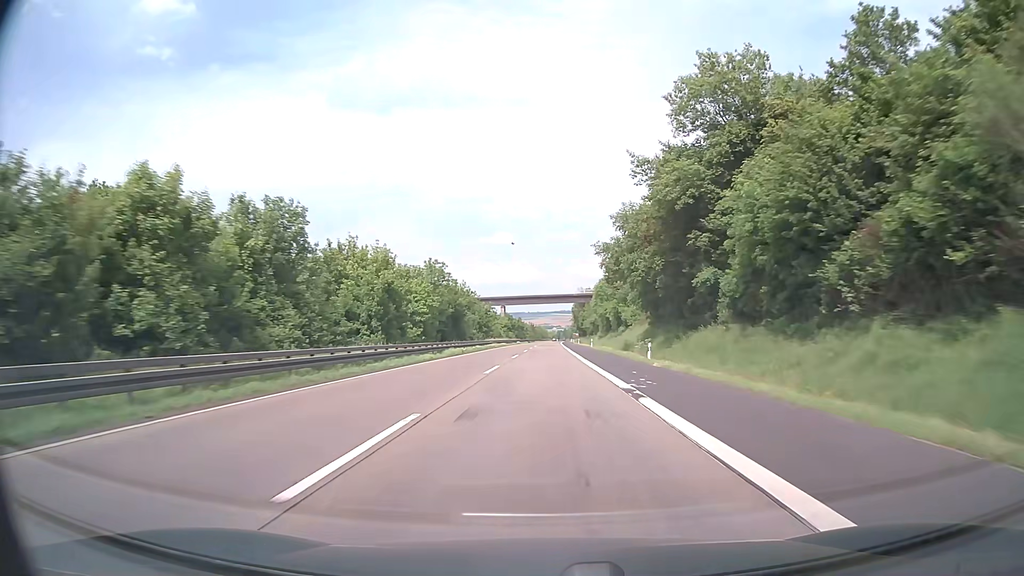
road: motorway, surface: asphalt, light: Day
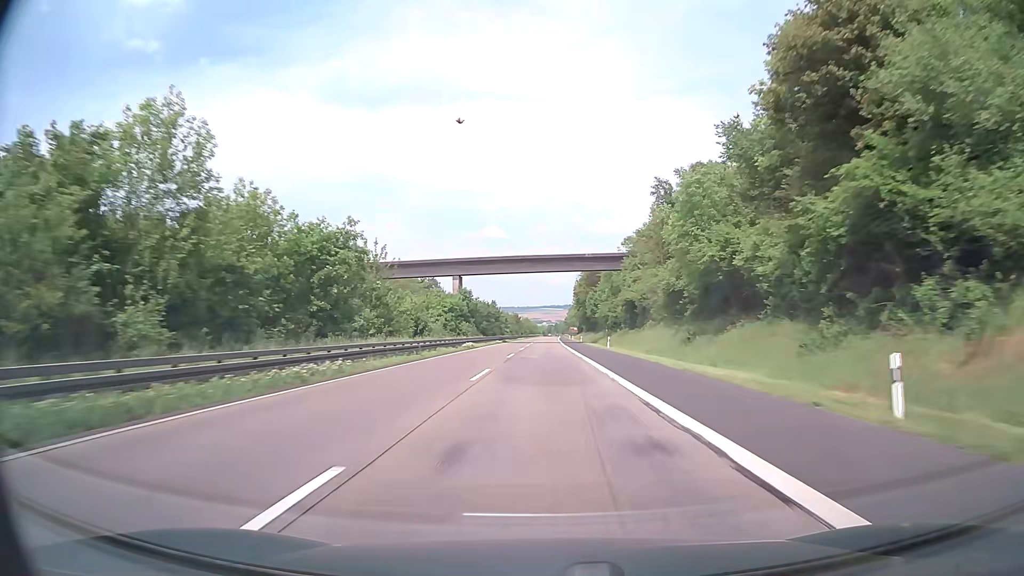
(+0.7, +76.3) m; +1°
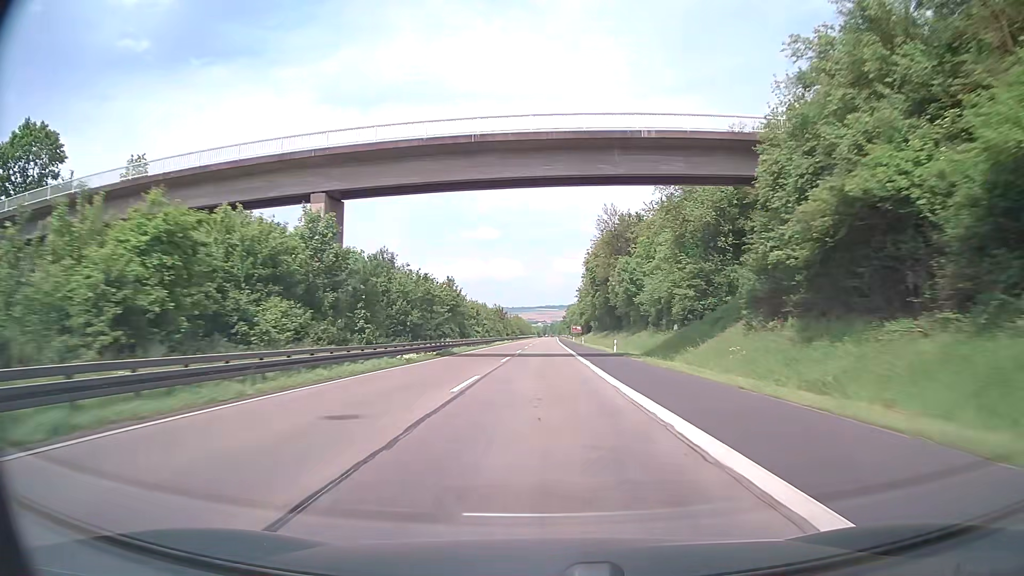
(+0.2, +57.2) m; 0°
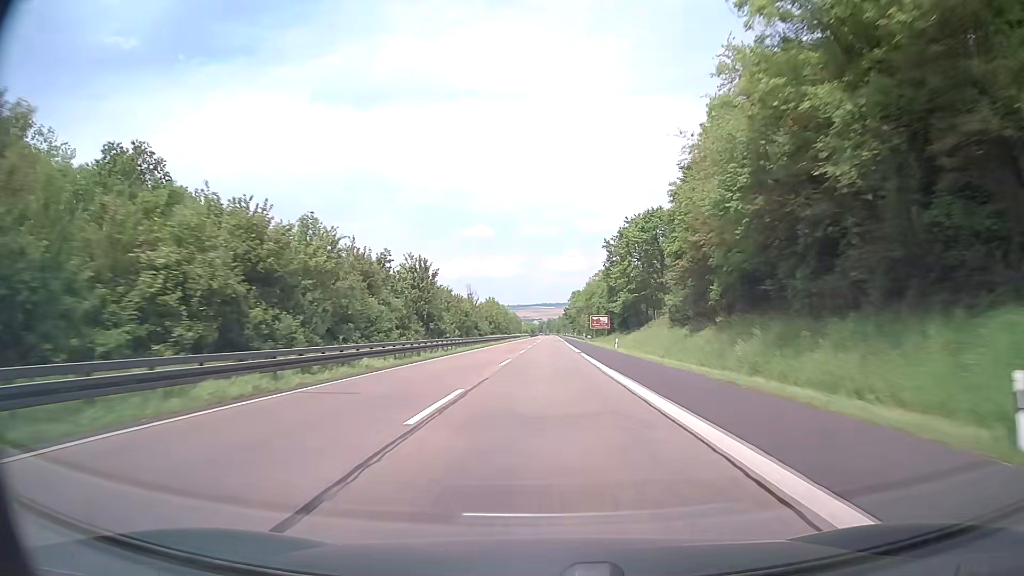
(+0.4, +95.4) m; +1°
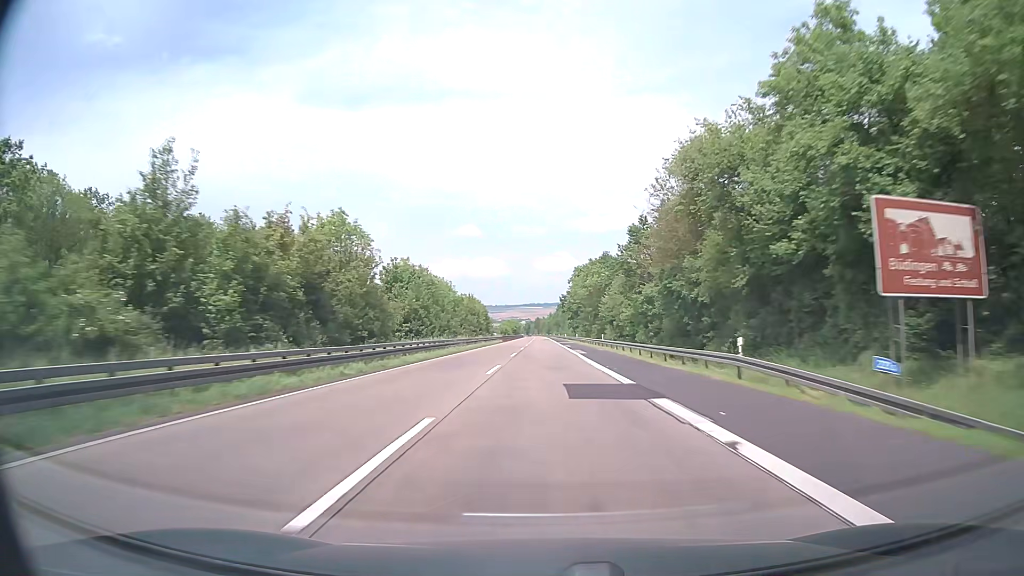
(+0.4, +95.3) m; +1°
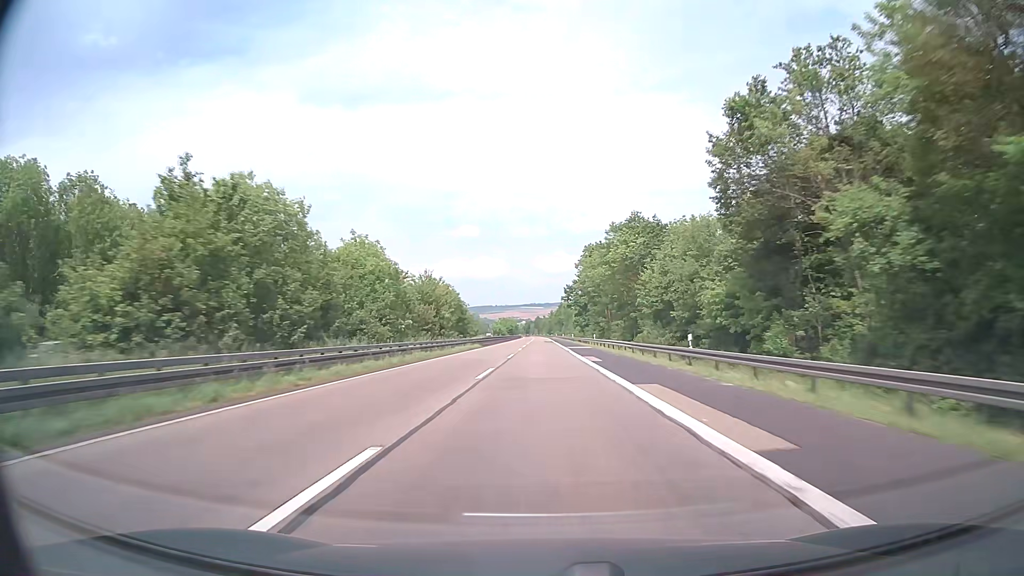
(+0.1, +38.1) m; 0°
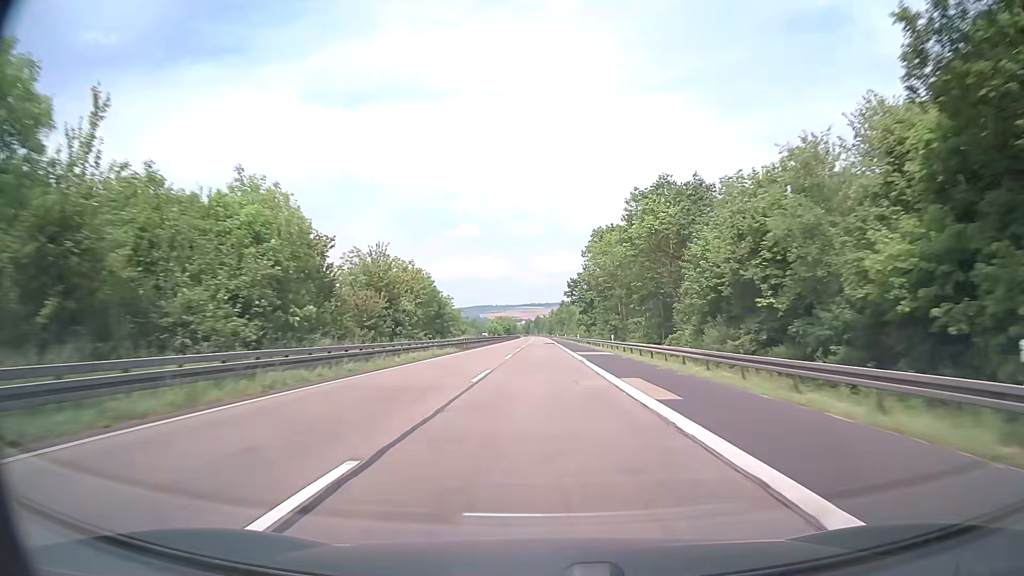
(0.0, +19.1) m; 0°
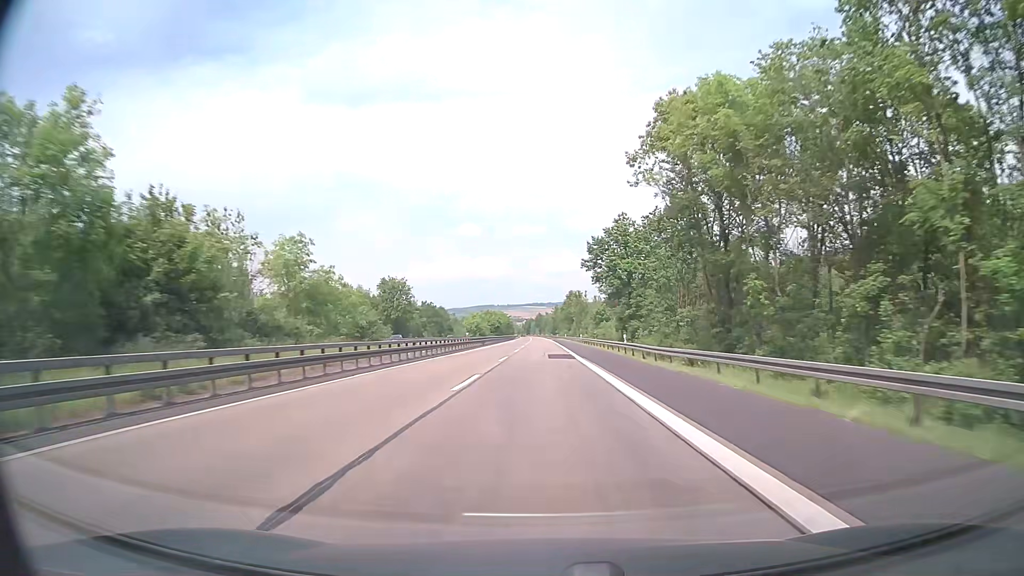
(0.0, +57.1) m; 0°
(0, +10) (0, +20) (0, +30) (0, +40) (0, +50) (0, +60) (0, +70) (0, +80) (0, +90) (0, +100) m
